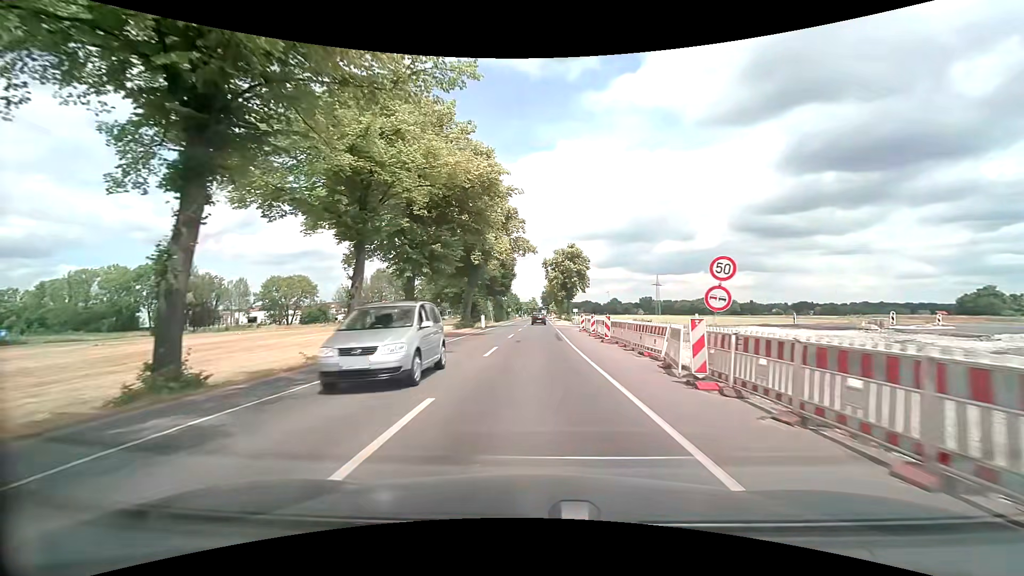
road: secondary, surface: asphalt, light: Day
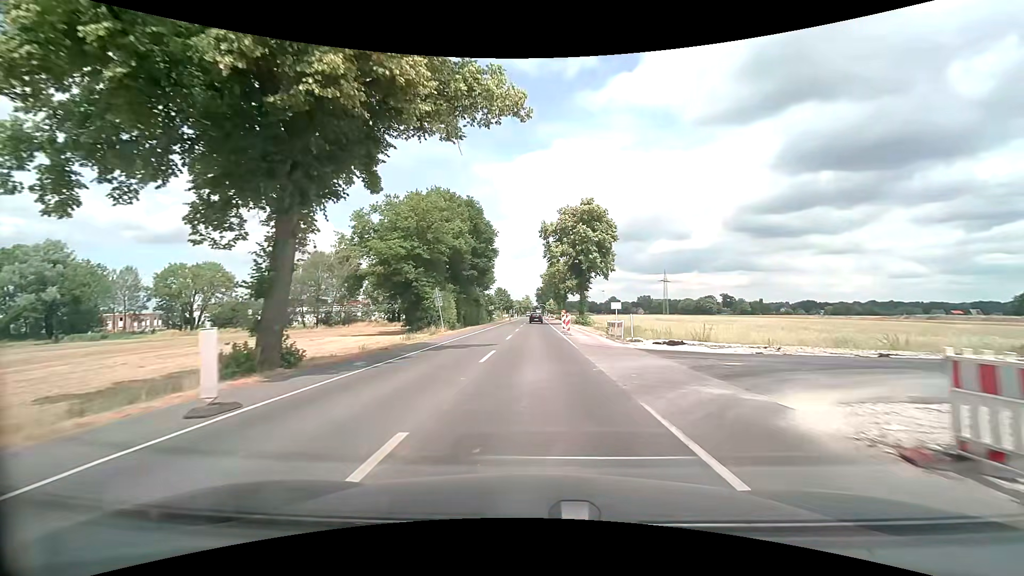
(+0.4, +38.0) m; +1°
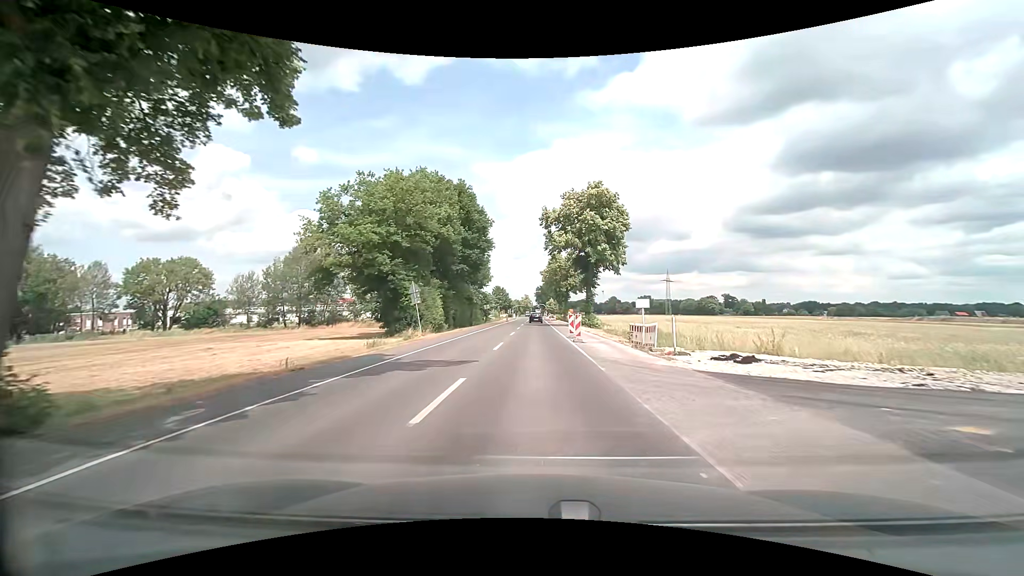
(0.0, +7.6) m; 0°
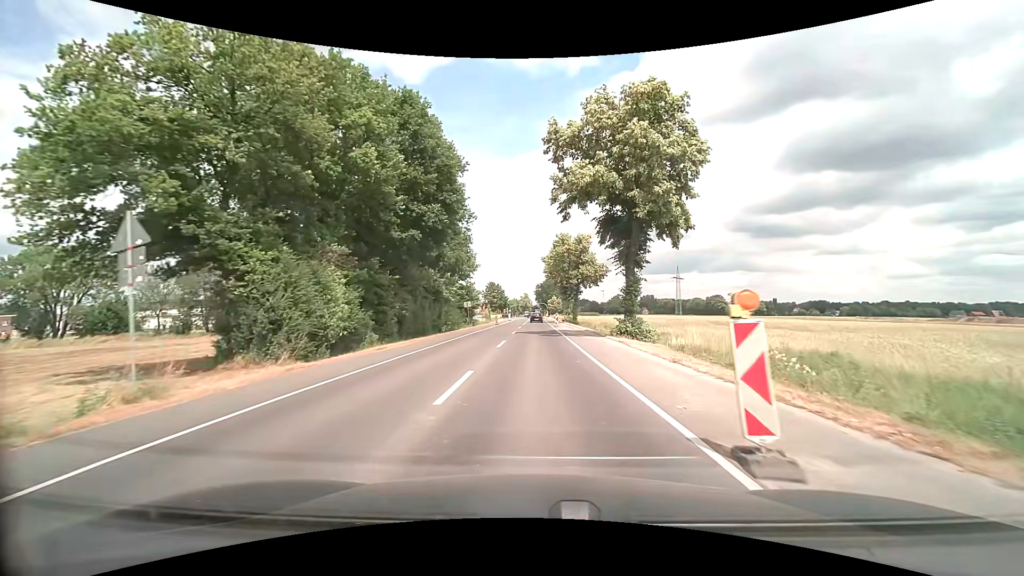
(0.0, +22.9) m; 0°
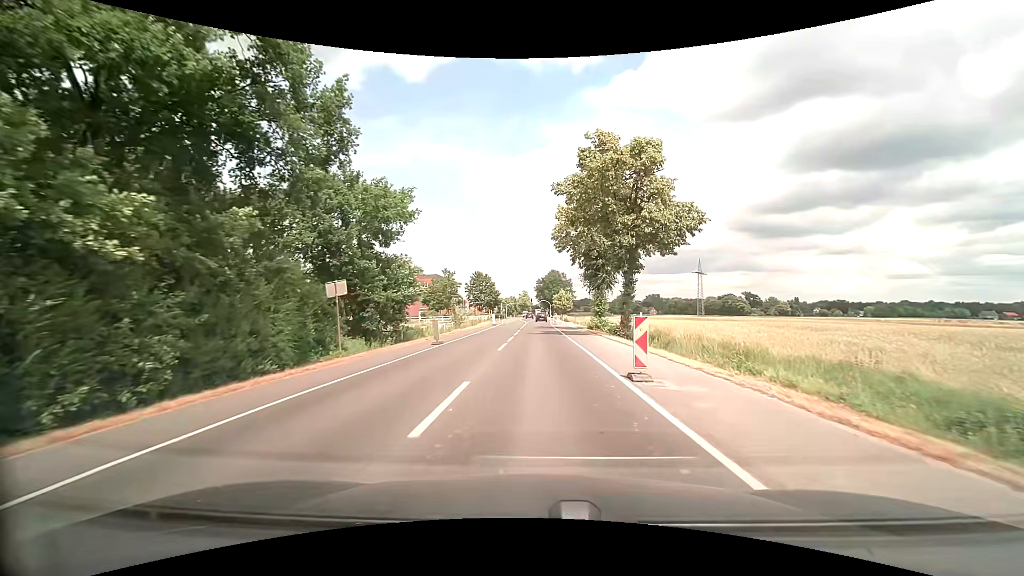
(-0.1, +38.1) m; 0°
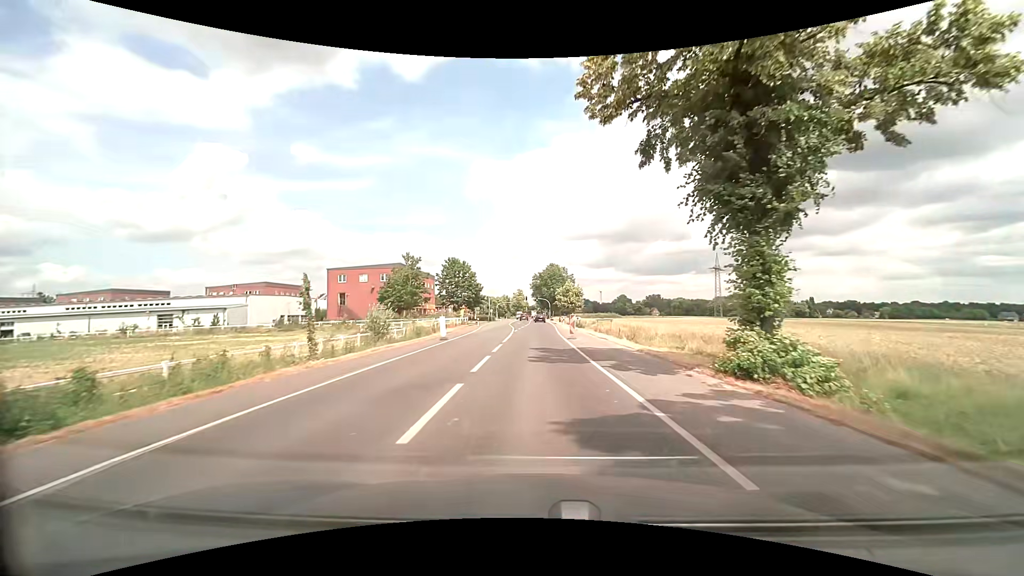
(+0.1, +30.5) m; 0°
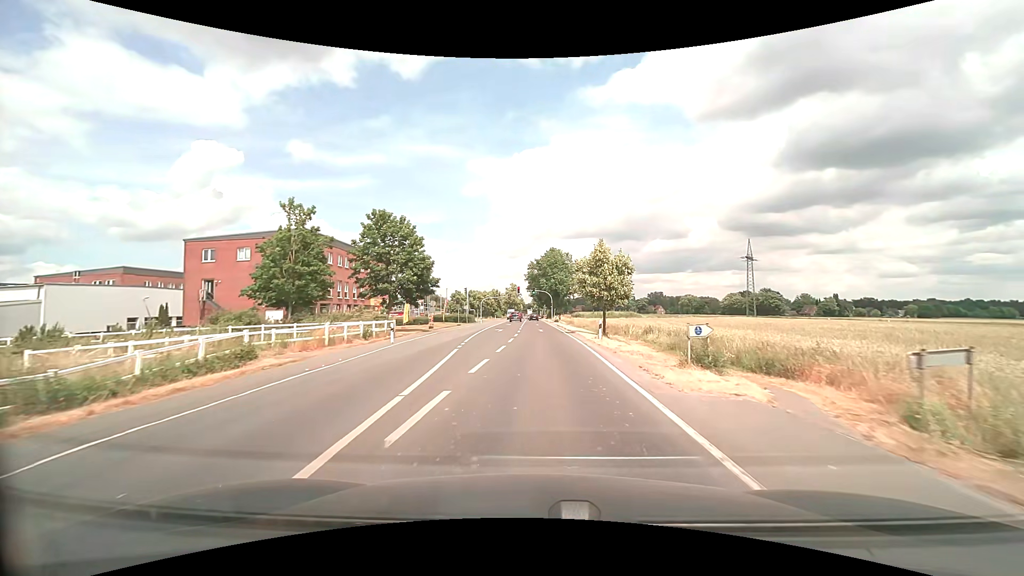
(0.0, +38.2) m; 0°
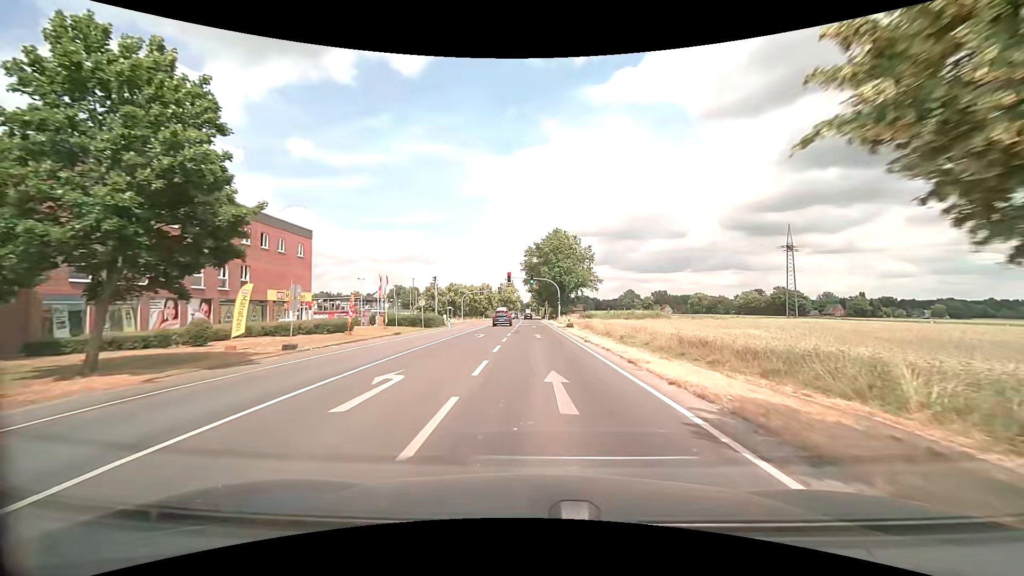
(+0.1, +30.6) m; 0°
(0, +10) (0, +20) (0, +30) (0, +40) (0, +50) (-1, +60) (-1, +70) (-1, +80) (-1, +90) (-1, +100) m
